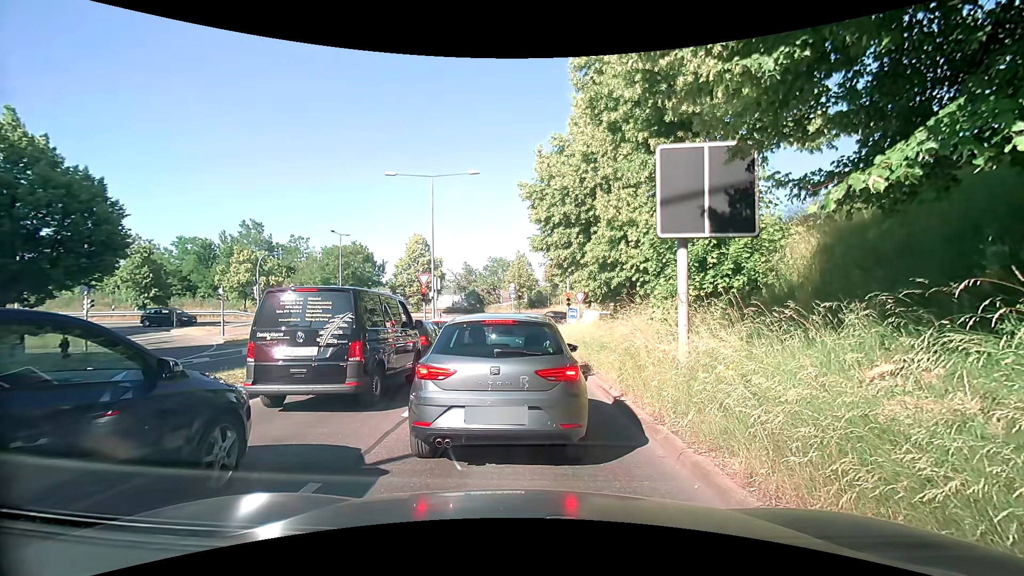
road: tertiary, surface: asphalt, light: Day
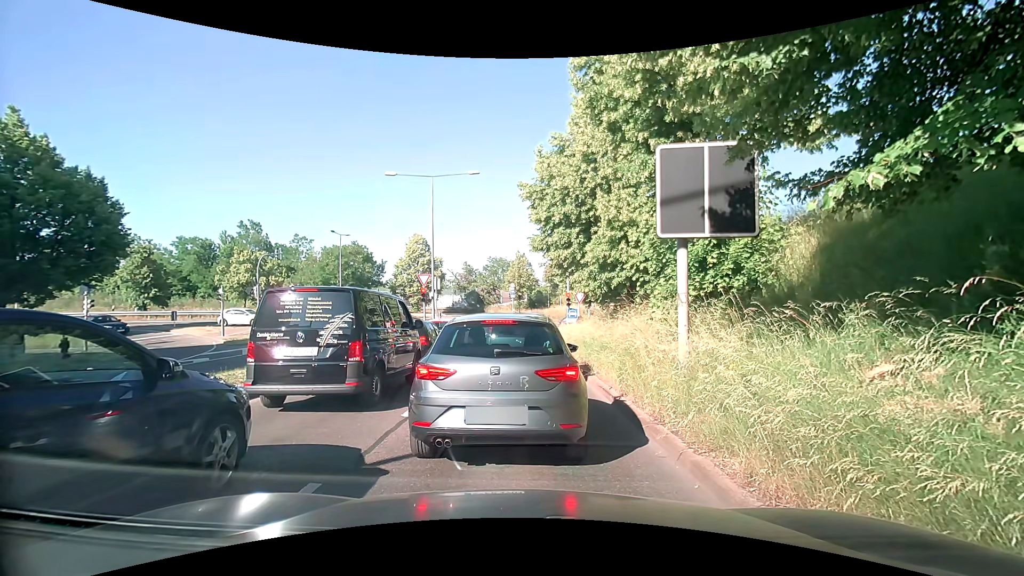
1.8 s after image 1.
(0.0, 0.0) m; 0°
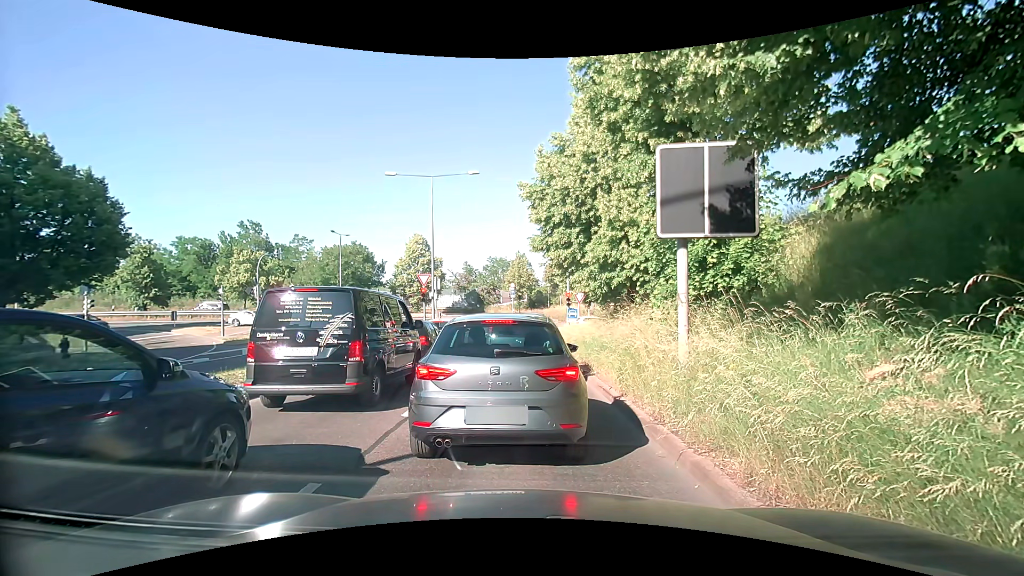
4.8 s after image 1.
(0.0, 0.0) m; 0°
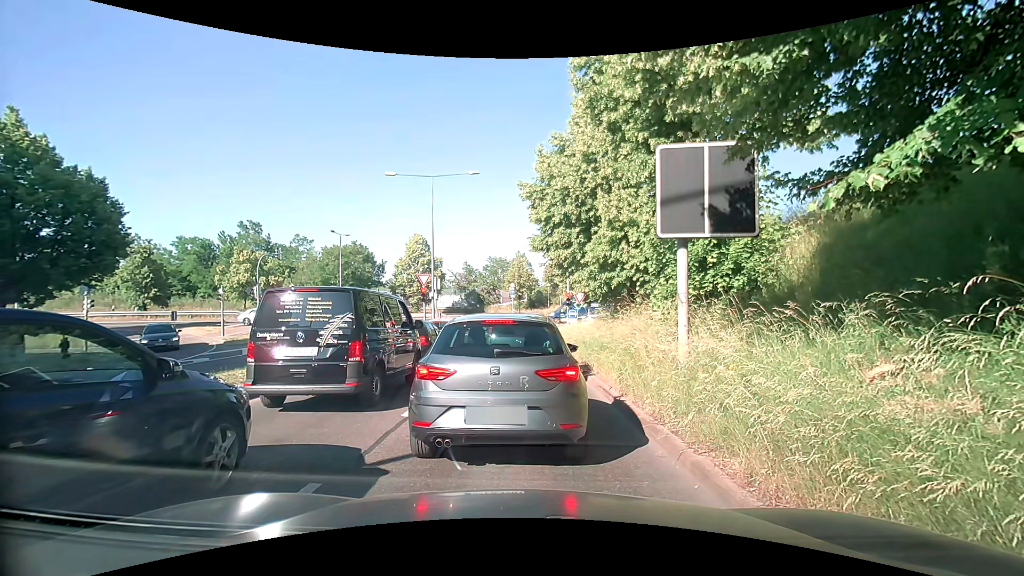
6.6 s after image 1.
(0.0, 0.0) m; 0°
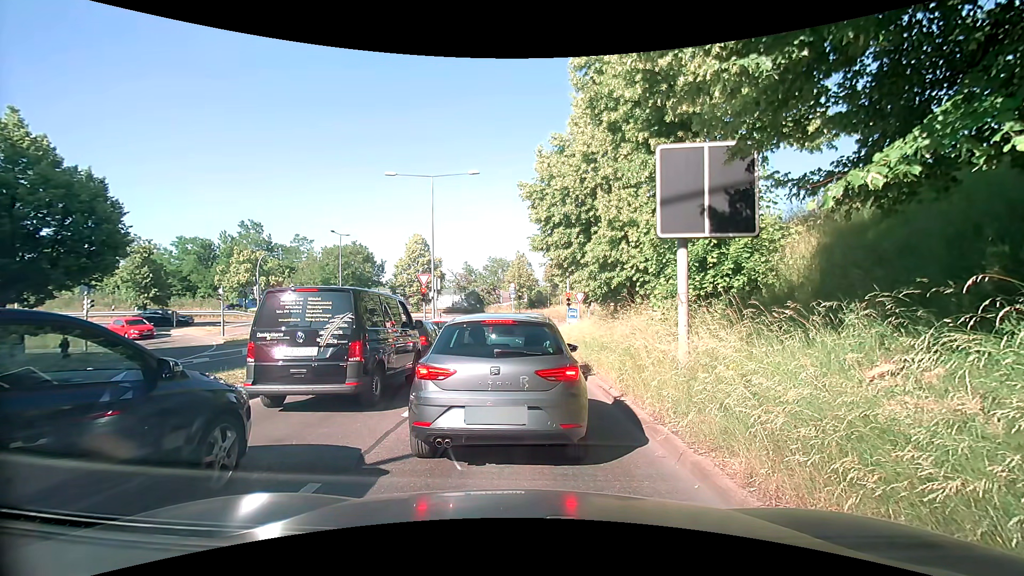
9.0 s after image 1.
(0.0, 0.0) m; 0°
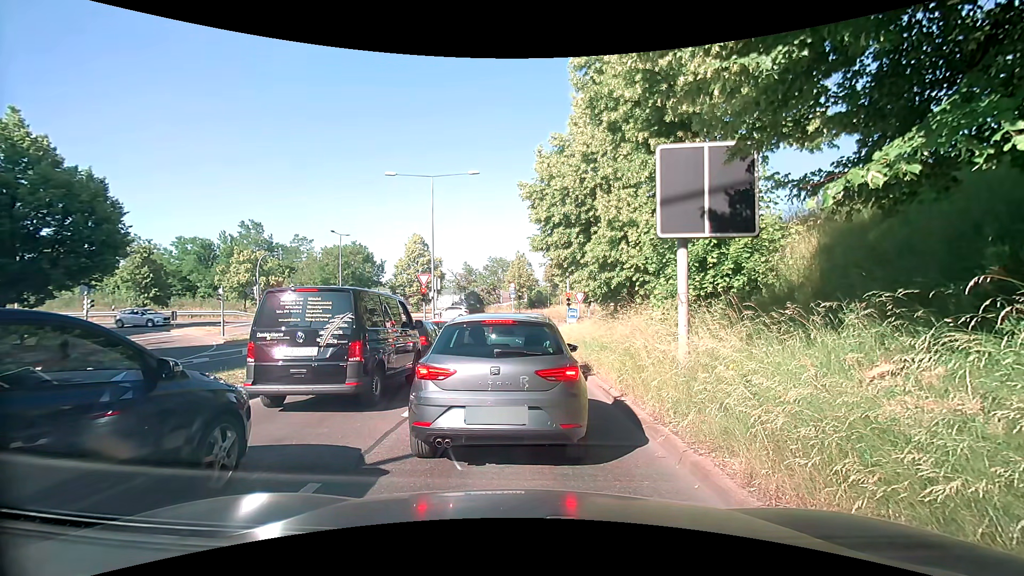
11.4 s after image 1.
(0.0, 0.0) m; 0°
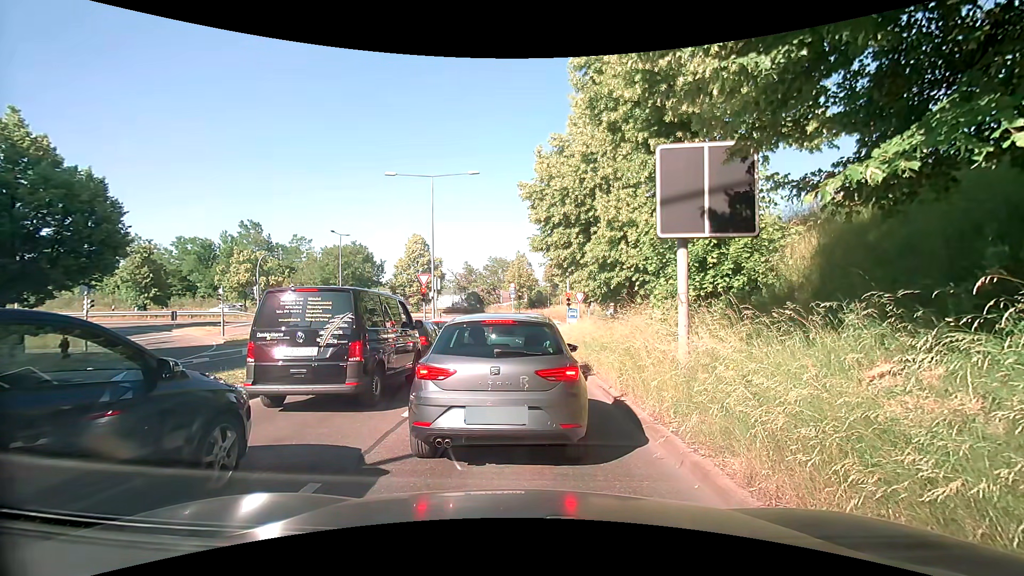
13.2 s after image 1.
(0.0, 0.0) m; 0°
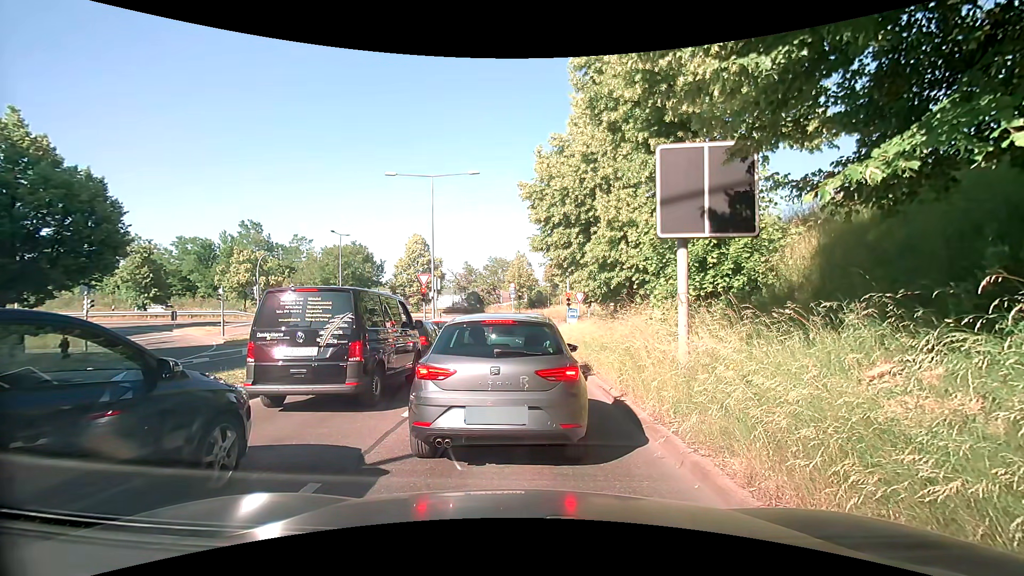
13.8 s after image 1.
(0.0, 0.0) m; 0°
